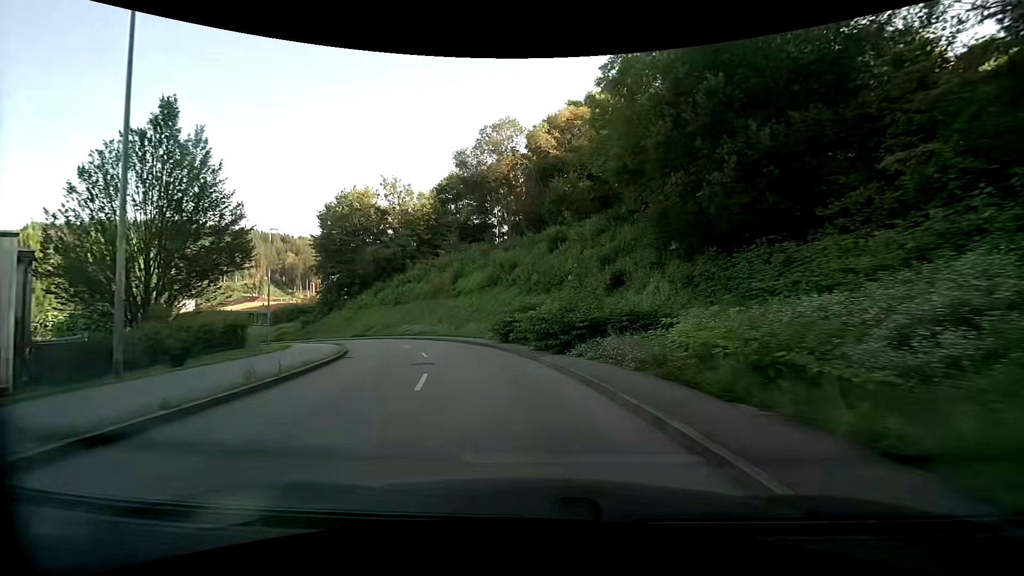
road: tertiary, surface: asphalt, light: Day
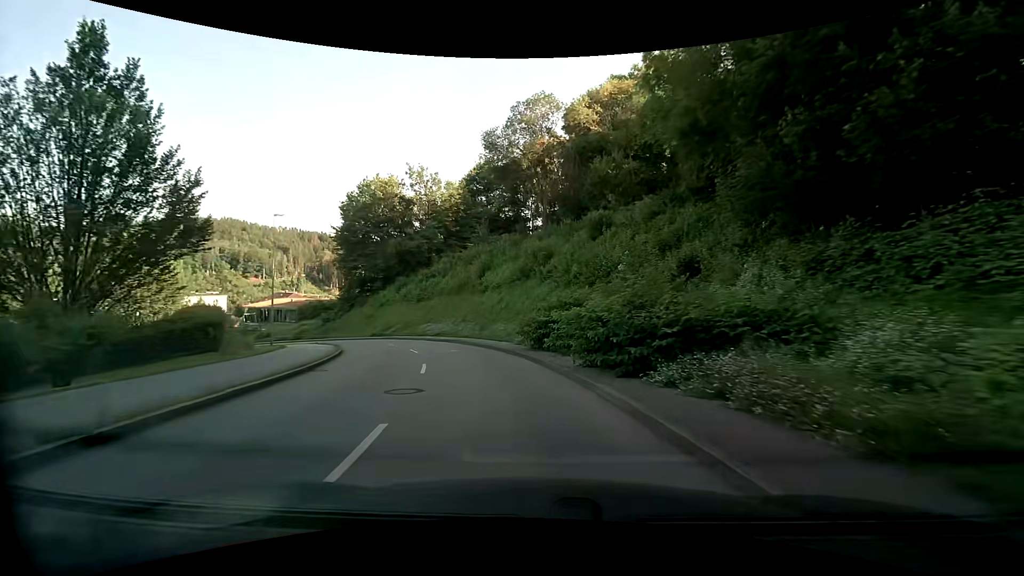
(-0.3, +6.0) m; -5°
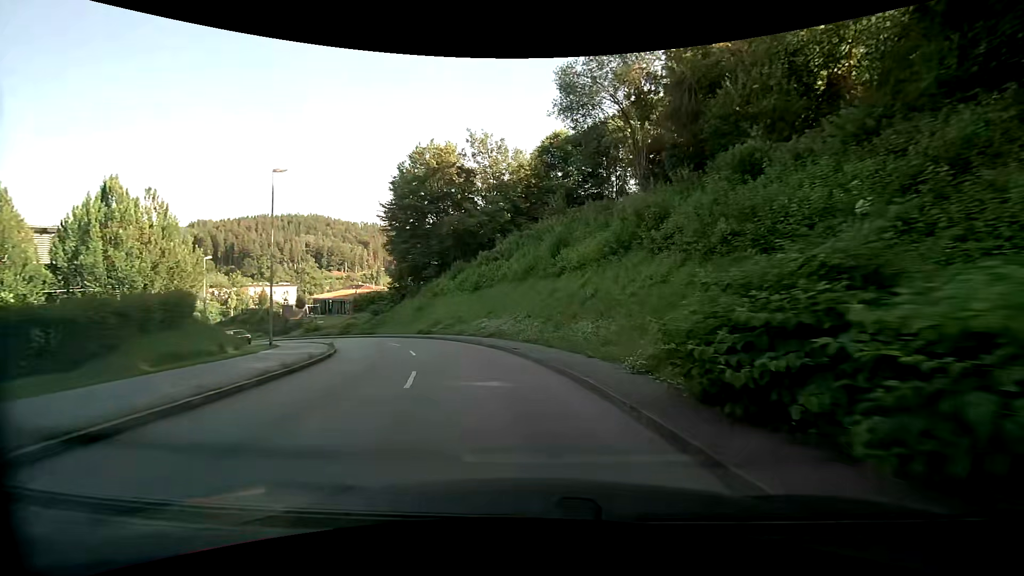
(-0.8, +12.3) m; -8°
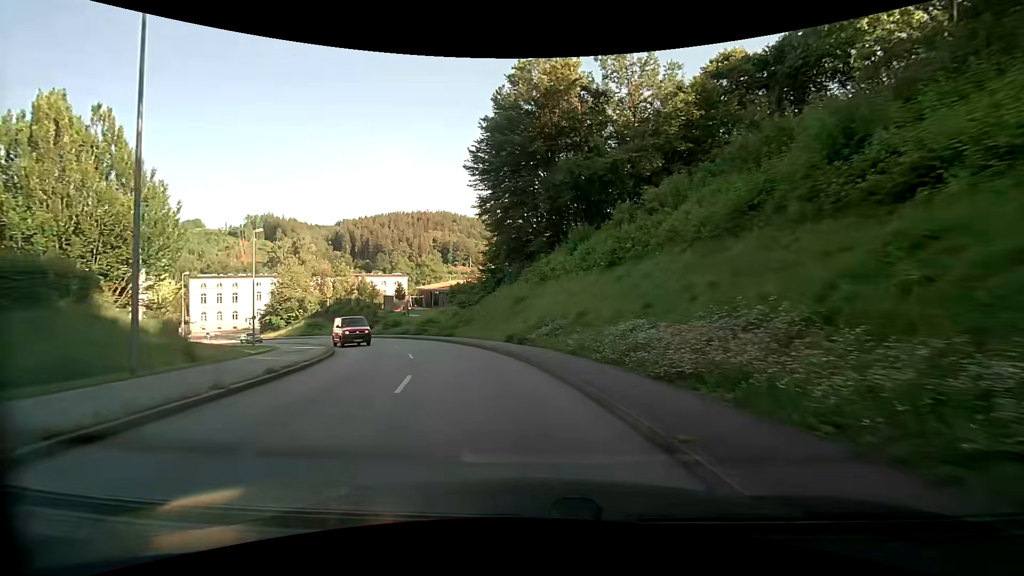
(-2.2, +18.8) m; -14°
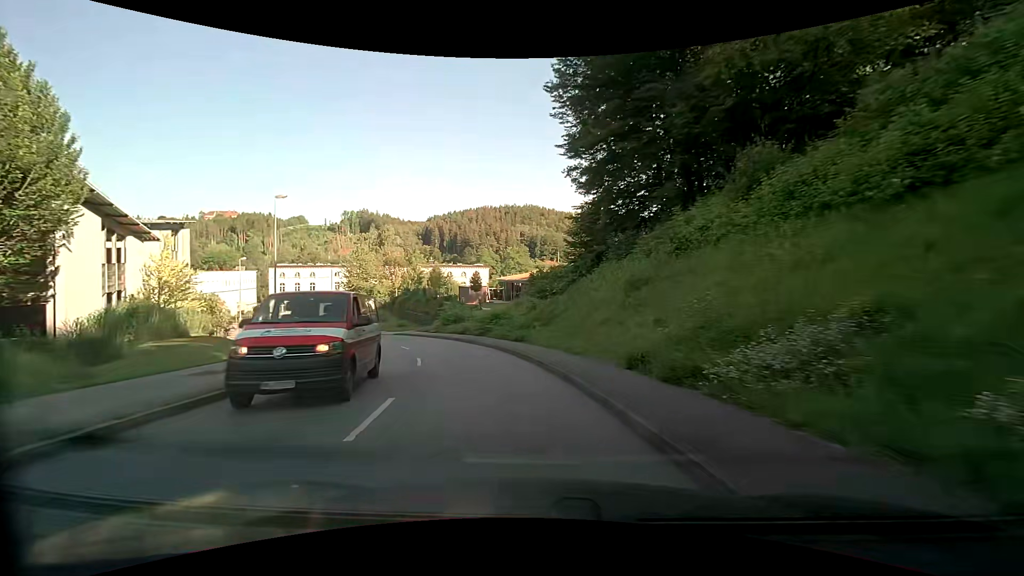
(-1.1, +13.0) m; -10°
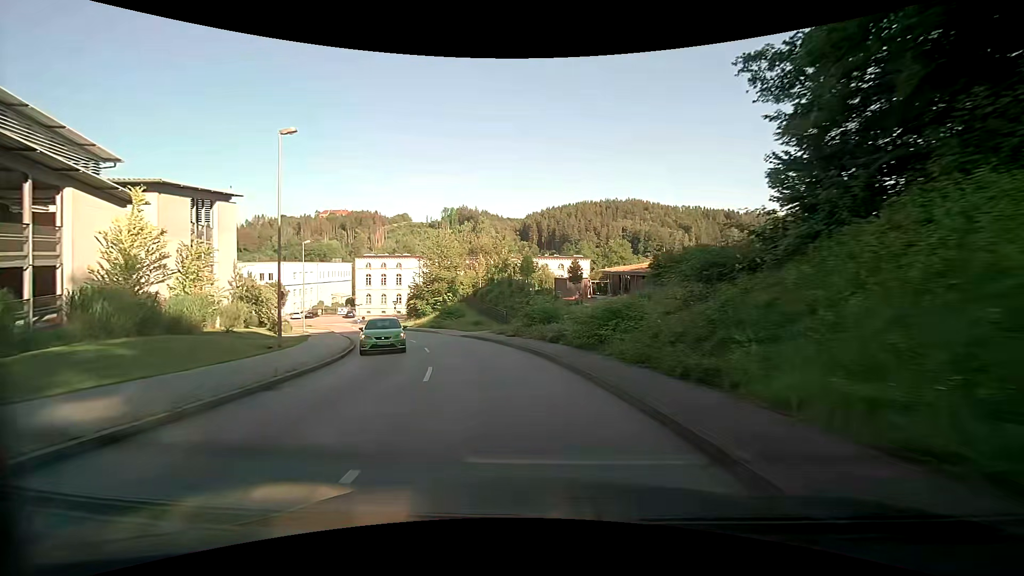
(-1.4, +13.4) m; -11°
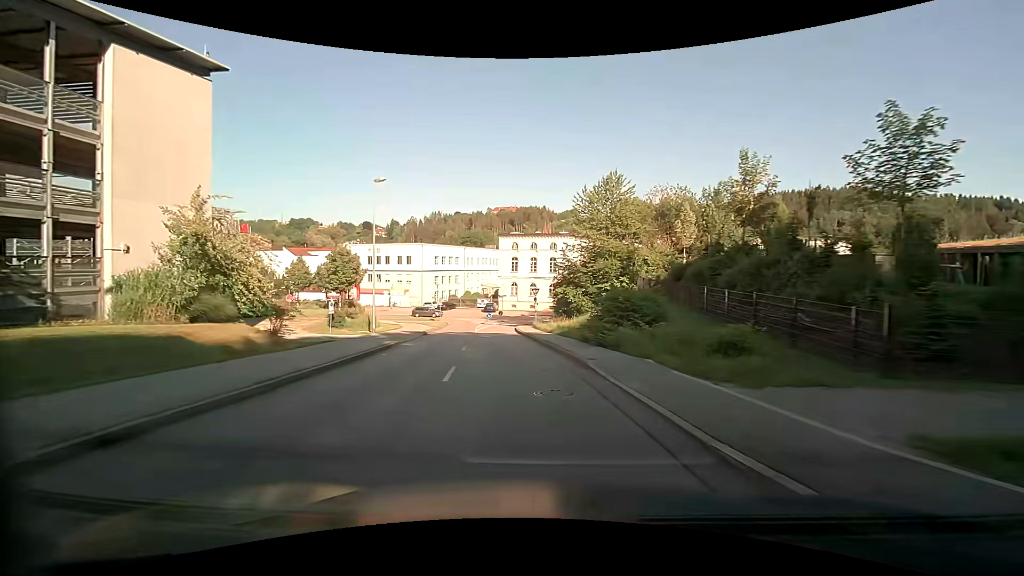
(-4.4, +27.4) m; -19°
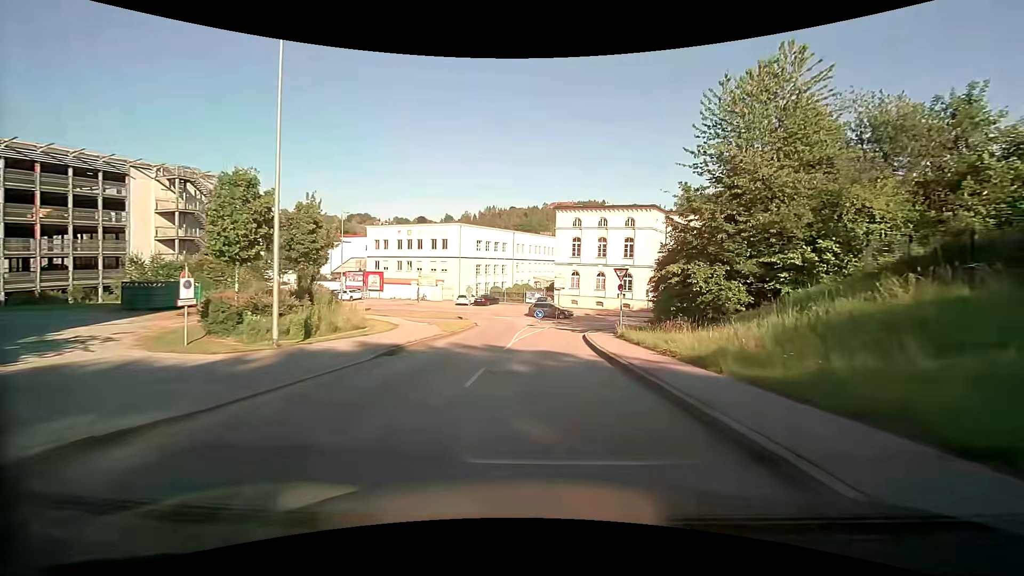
(-1.1, +19.2) m; -6°
(0, +10) (0, +20) (+1, +30) (+3, +40) (+5, +50) (-2, +57) (-10, +61) (-20, +65) (-29, +68) (-39, +71) m
